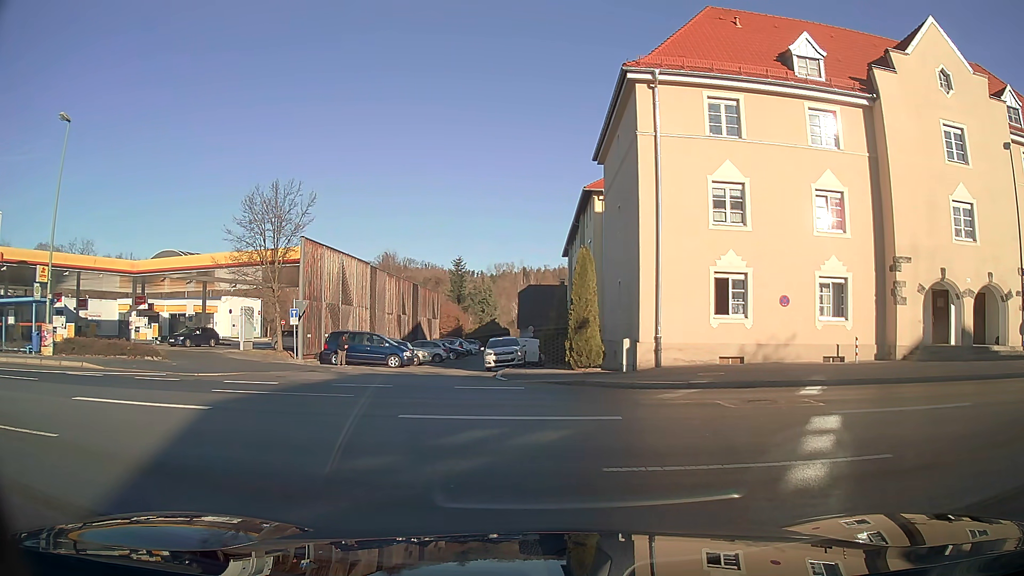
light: Day
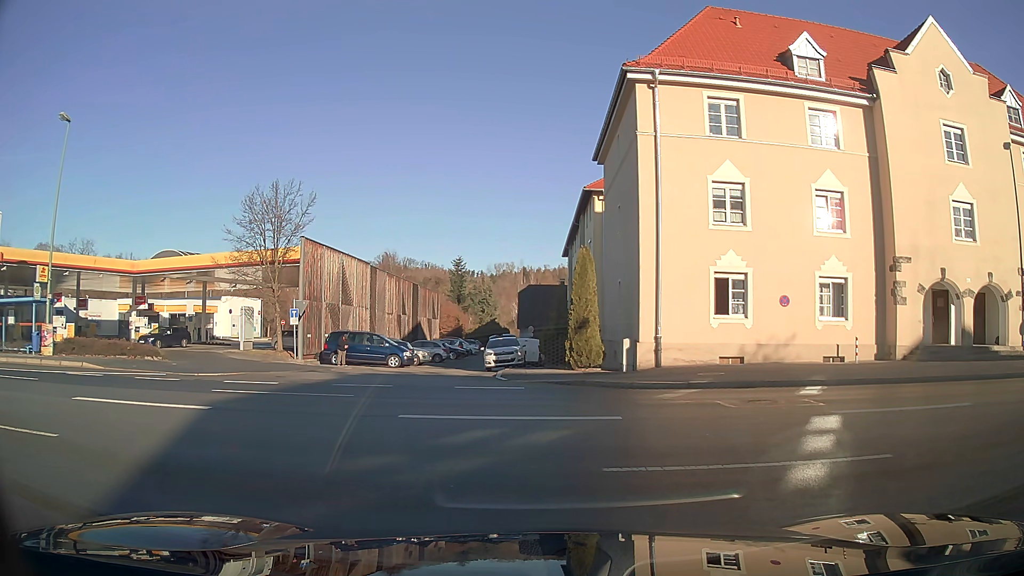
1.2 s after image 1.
(0.0, 0.0) m; 0°
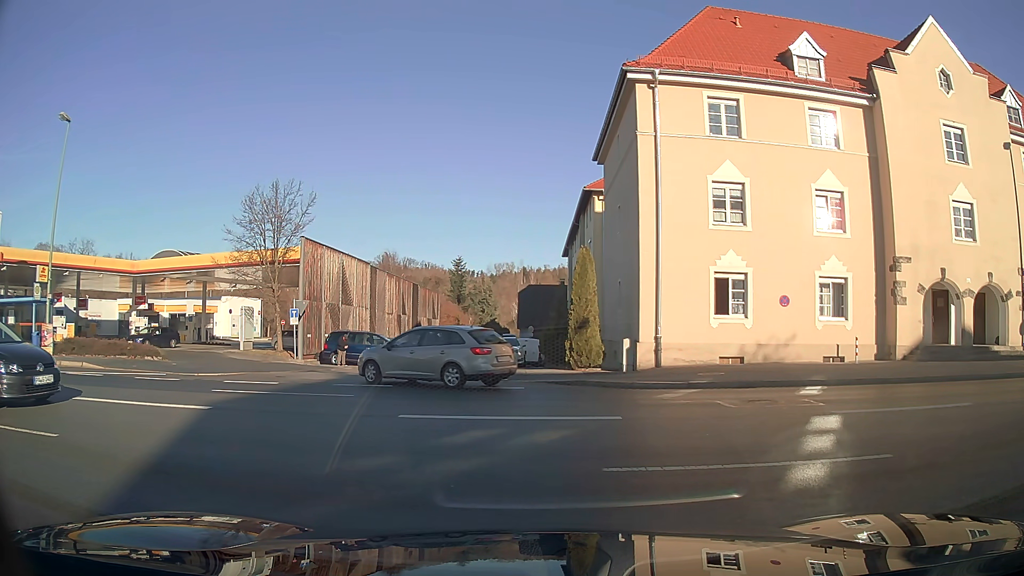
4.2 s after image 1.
(0.0, 0.0) m; 0°
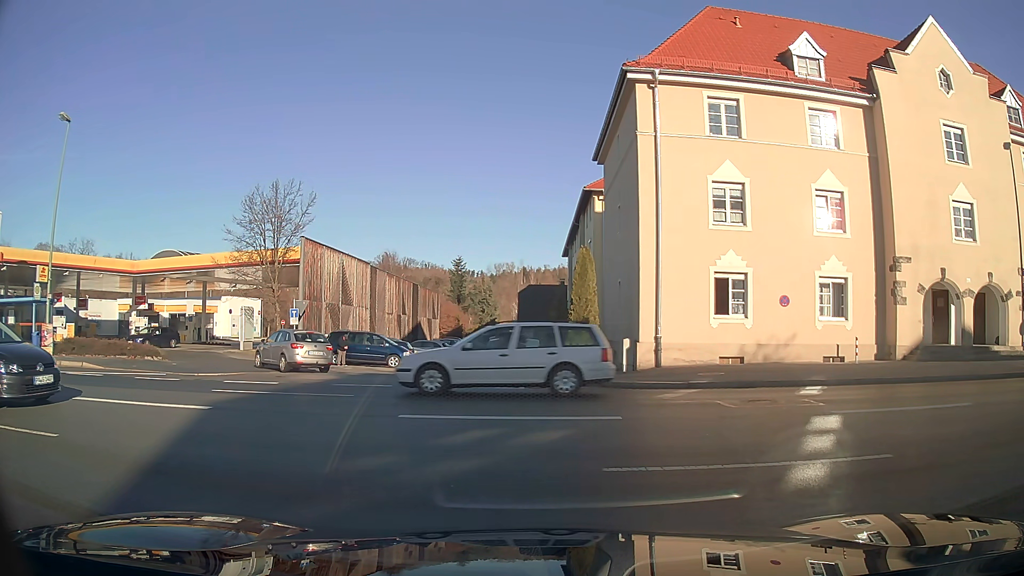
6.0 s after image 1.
(0.0, 0.0) m; 0°
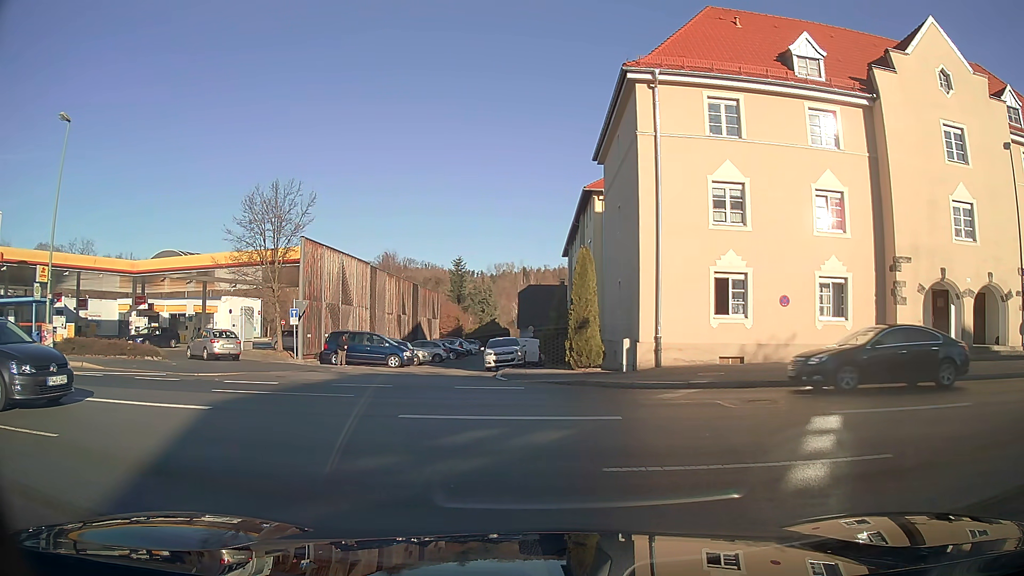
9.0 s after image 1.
(0.0, 0.0) m; 0°
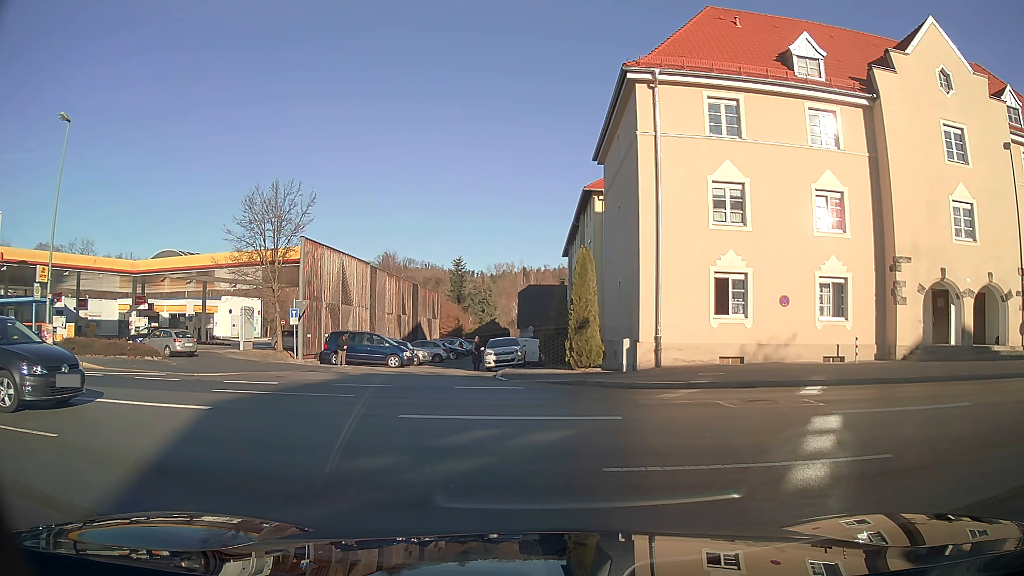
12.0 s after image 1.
(0.0, 0.0) m; 0°
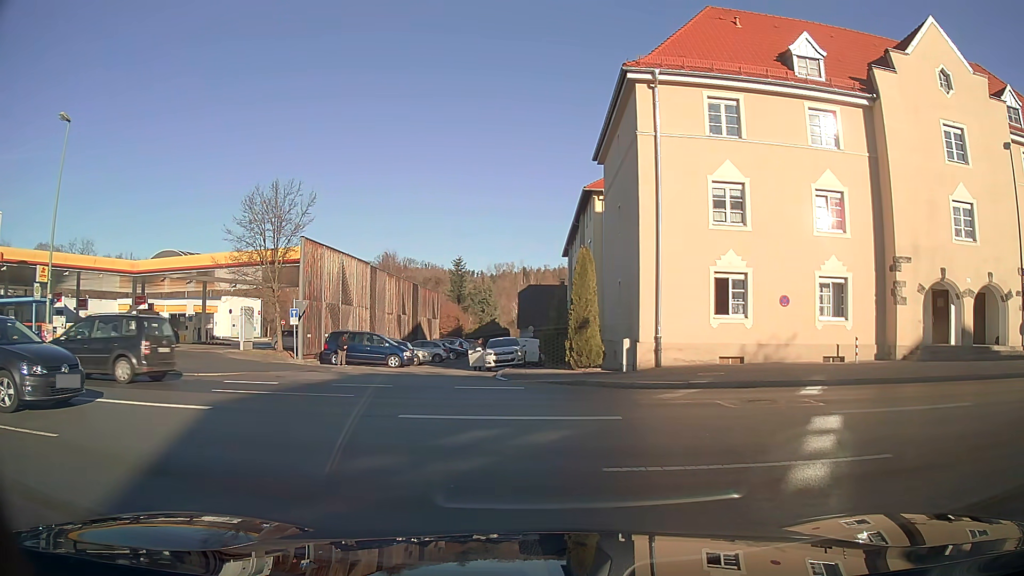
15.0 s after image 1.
(0.0, 0.0) m; 0°
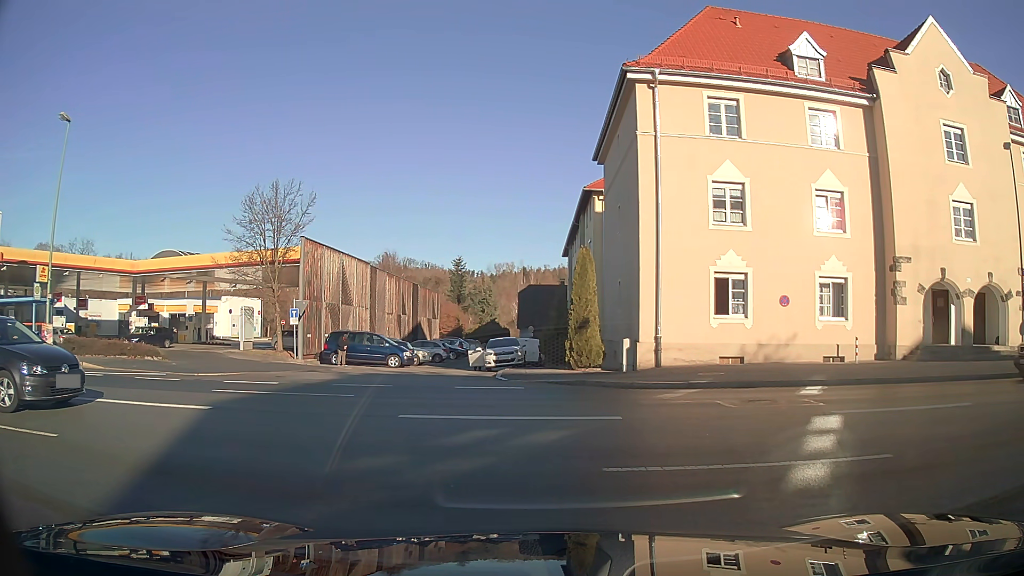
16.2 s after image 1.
(0.0, 0.0) m; 0°
